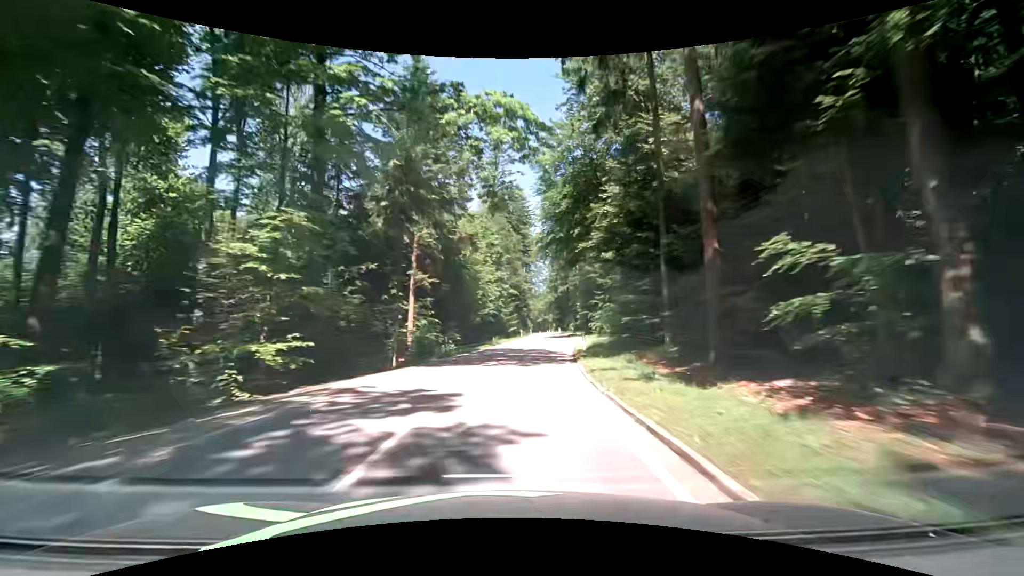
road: tertiary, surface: asphalt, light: Day
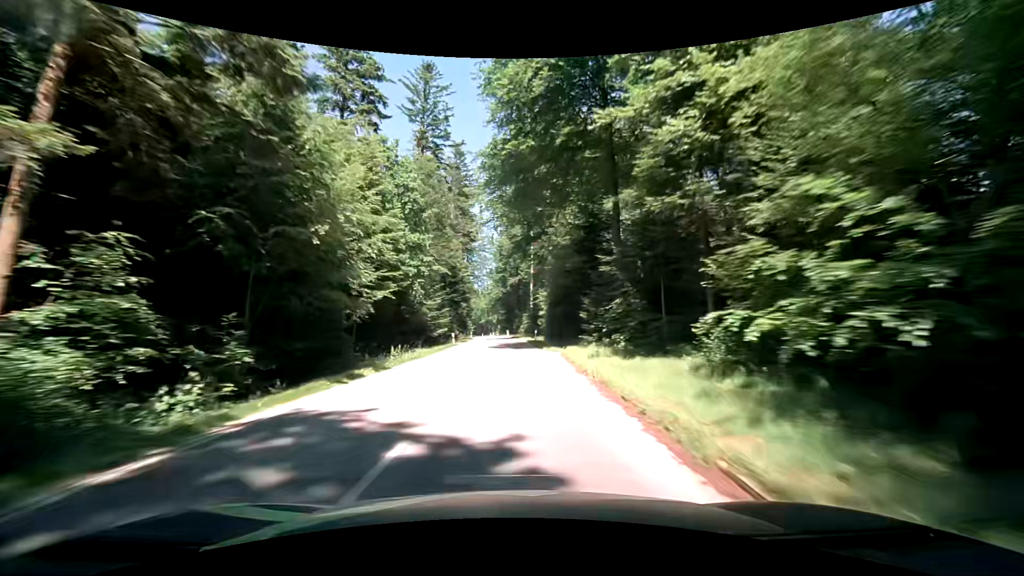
(+1.8, +25.5) m; +8°
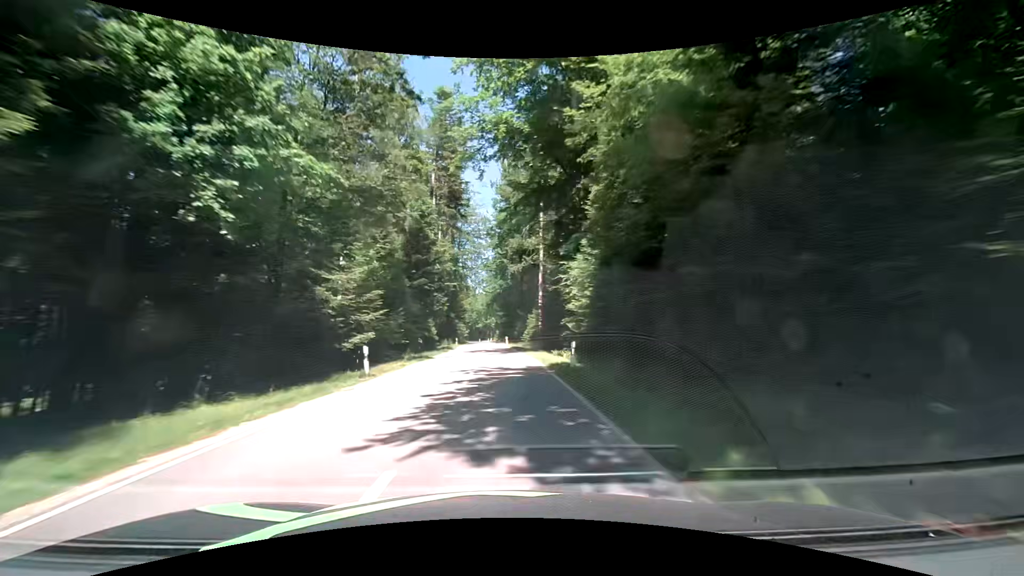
(+0.5, +25.3) m; +1°
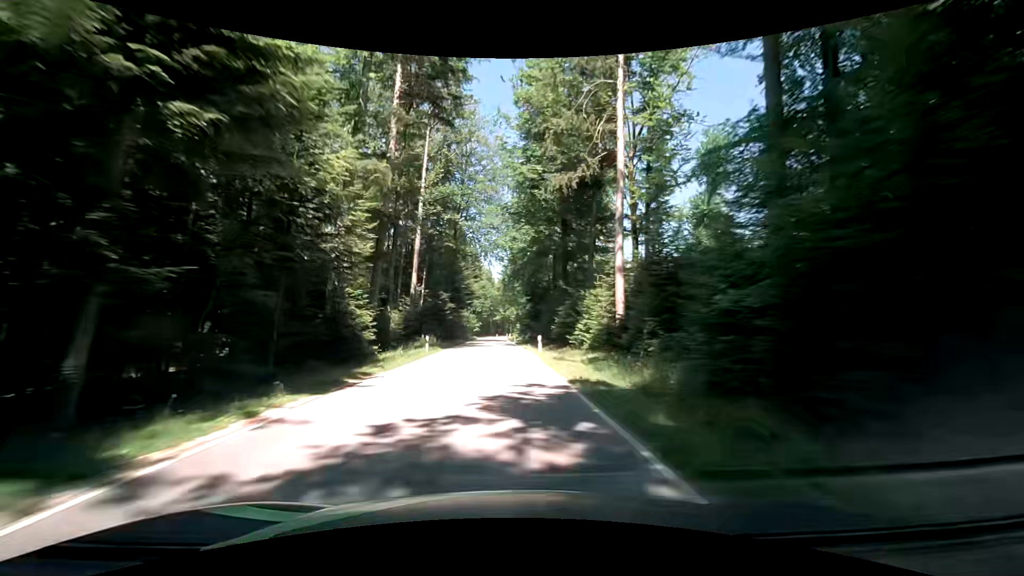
(-1.0, +37.8) m; -3°
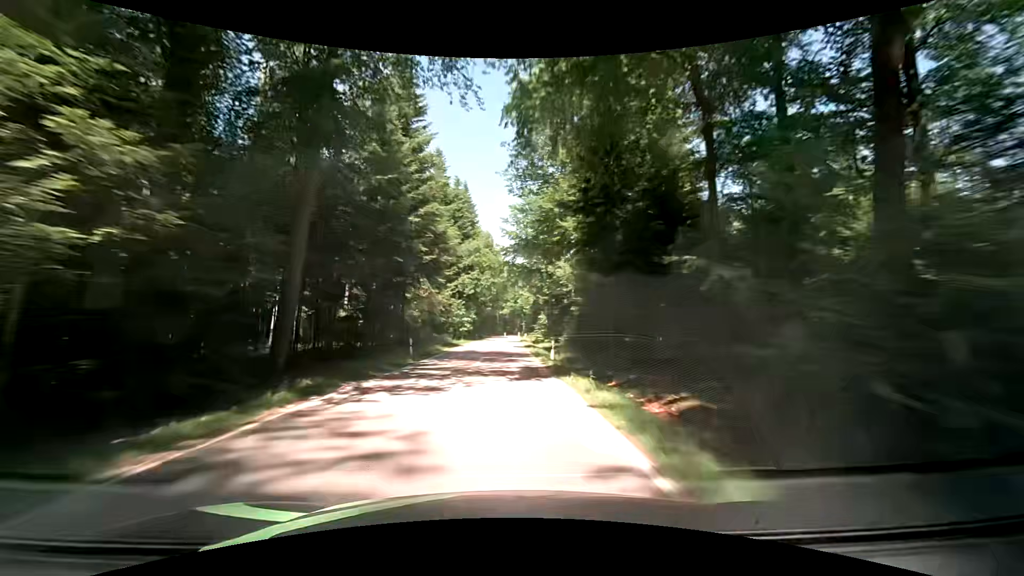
(-0.5, +51.0) m; -1°
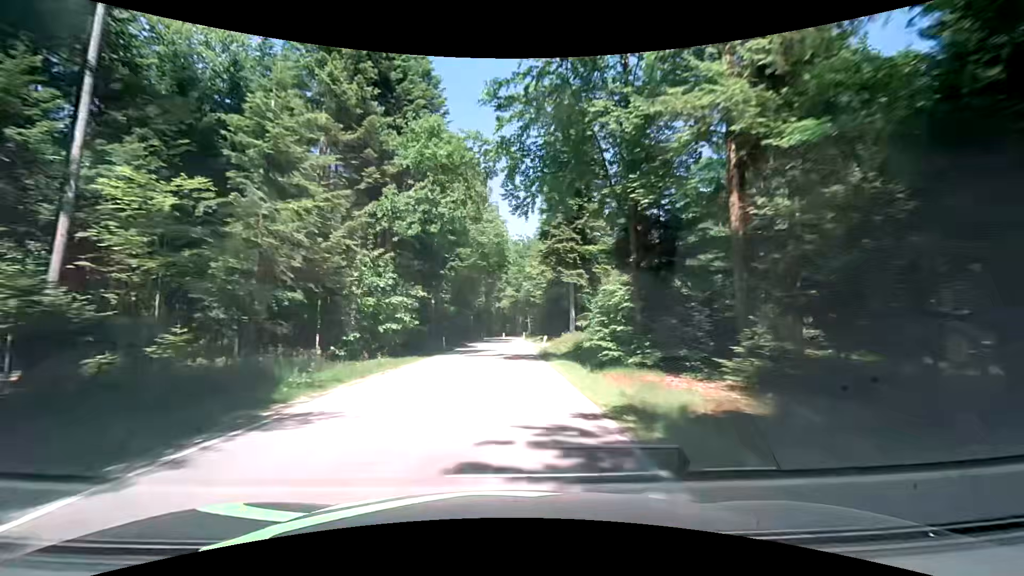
(-0.1, +38.5) m; +1°
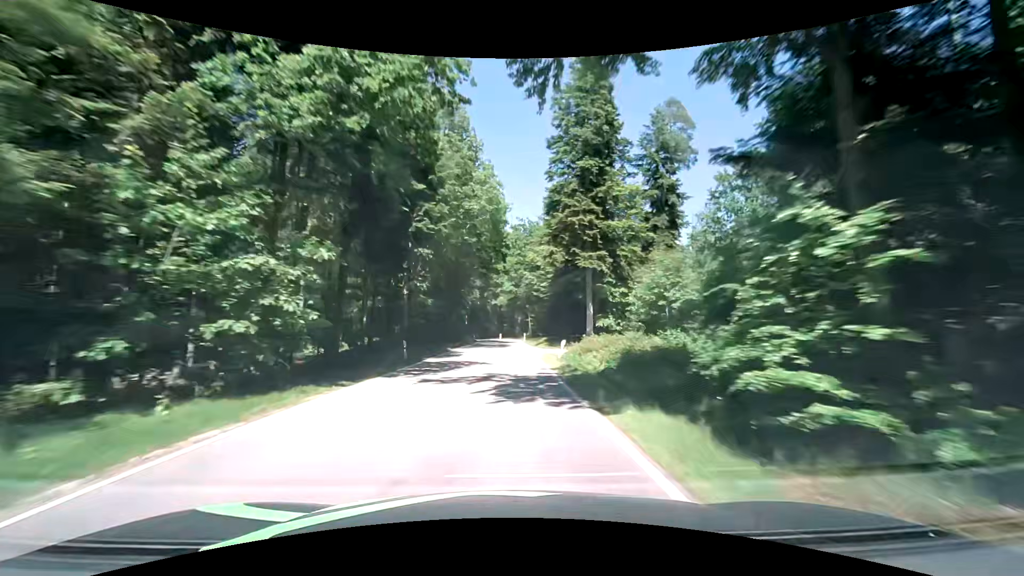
(-0.2, +12.9) m; 0°
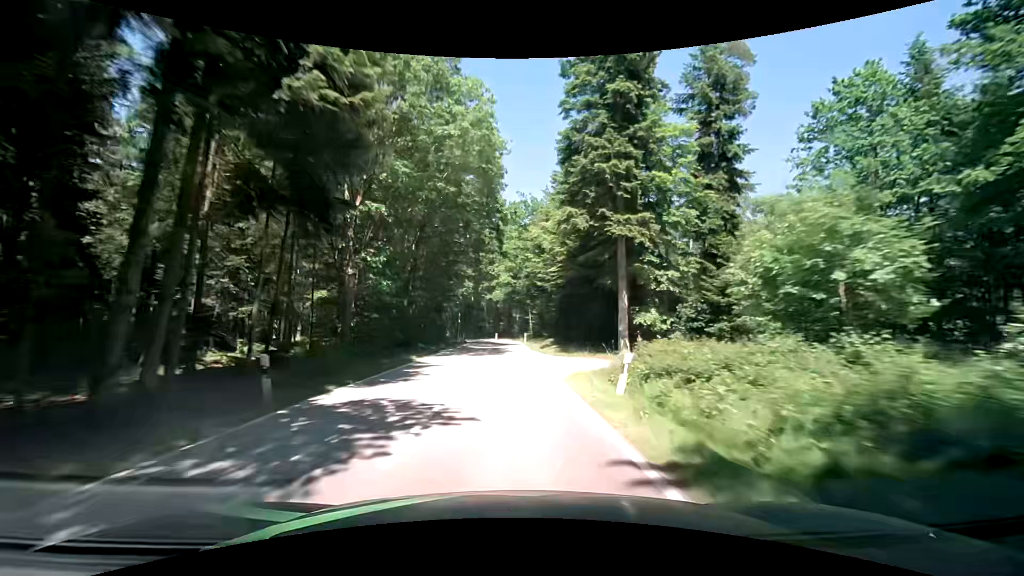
(0.0, +12.9) m; +1°
